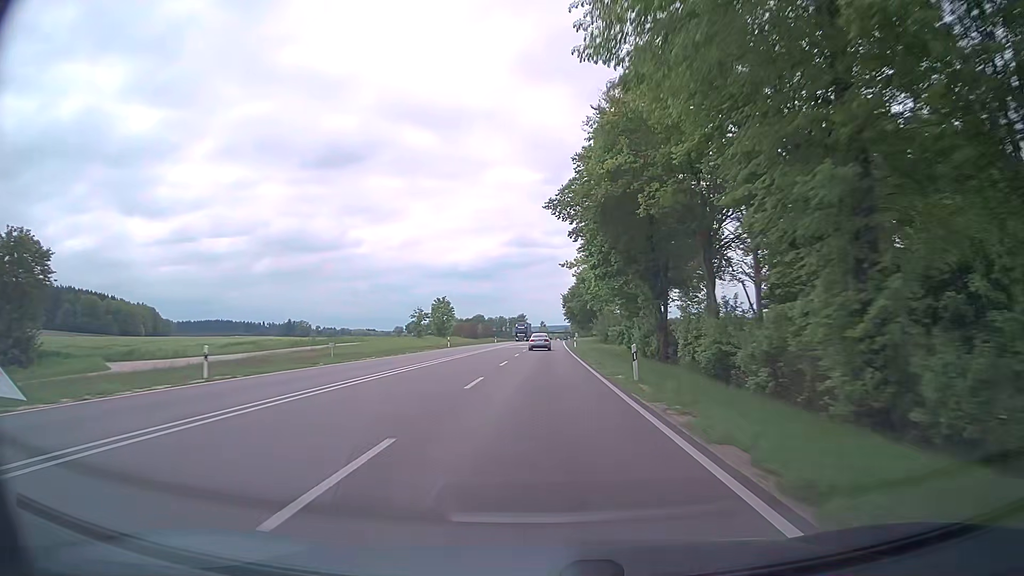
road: trunk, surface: asphalt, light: Day
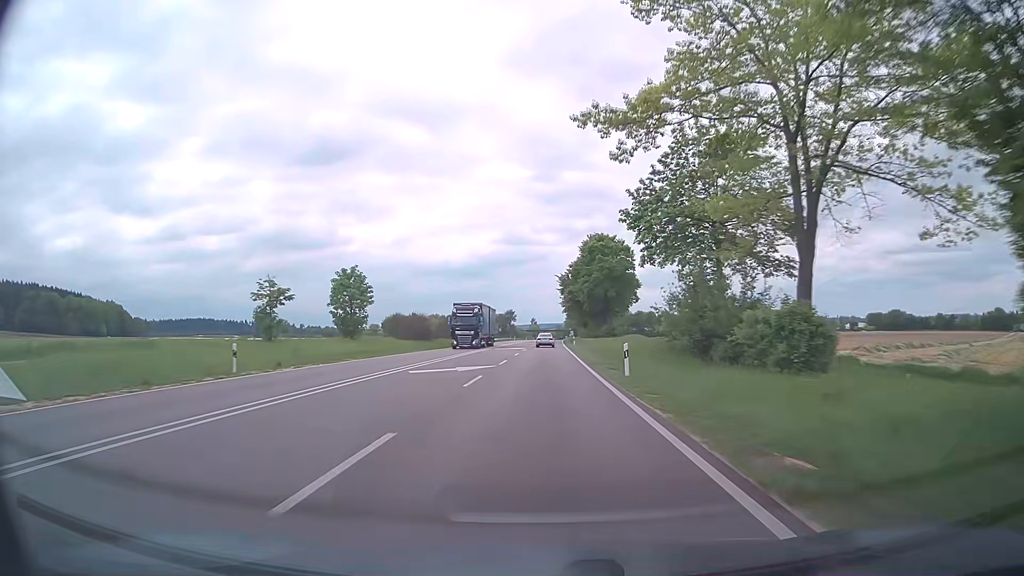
(+0.5, +47.6) m; +1°
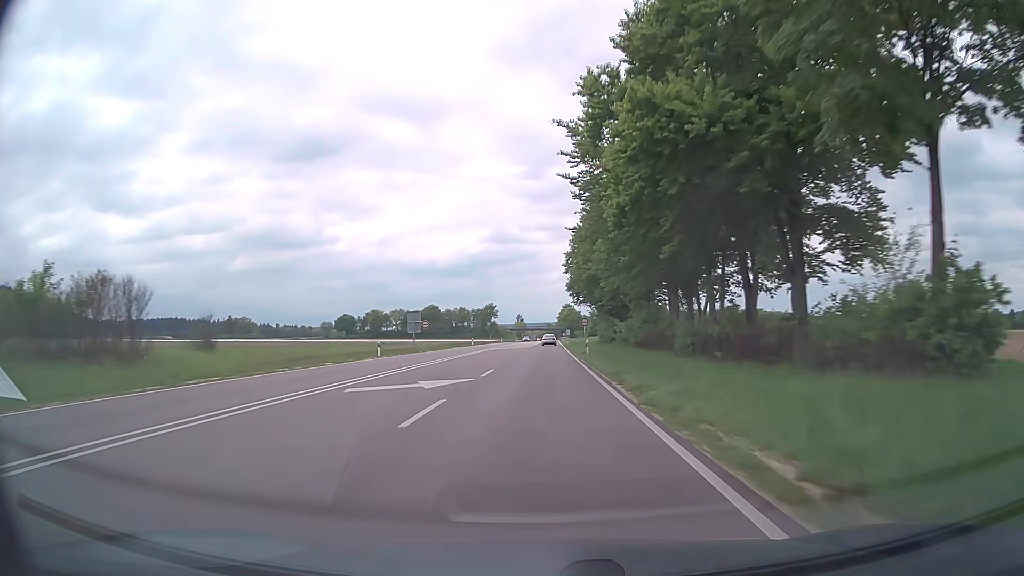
(+0.9, +79.3) m; +1°
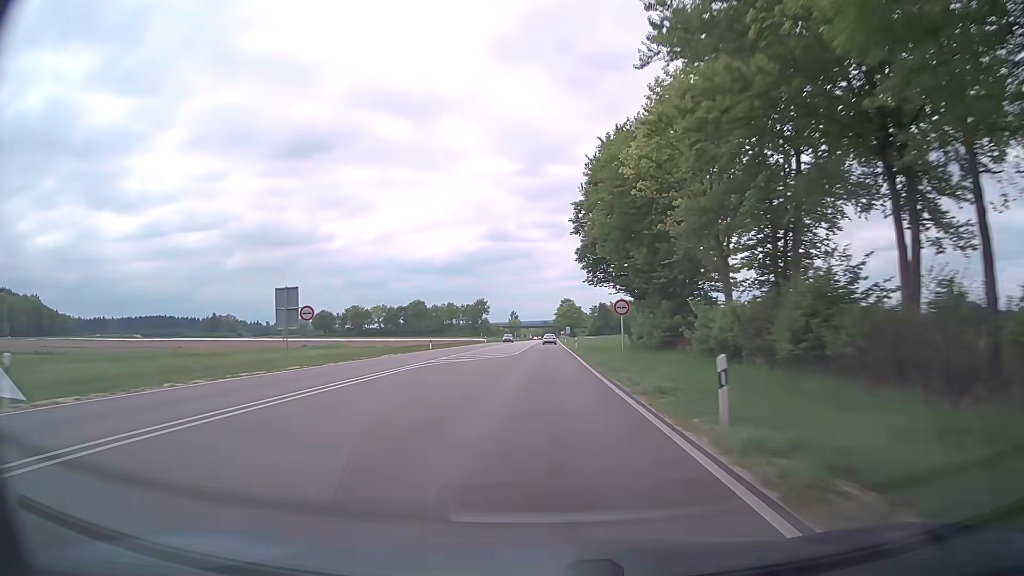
(0.0, +31.7) m; 0°
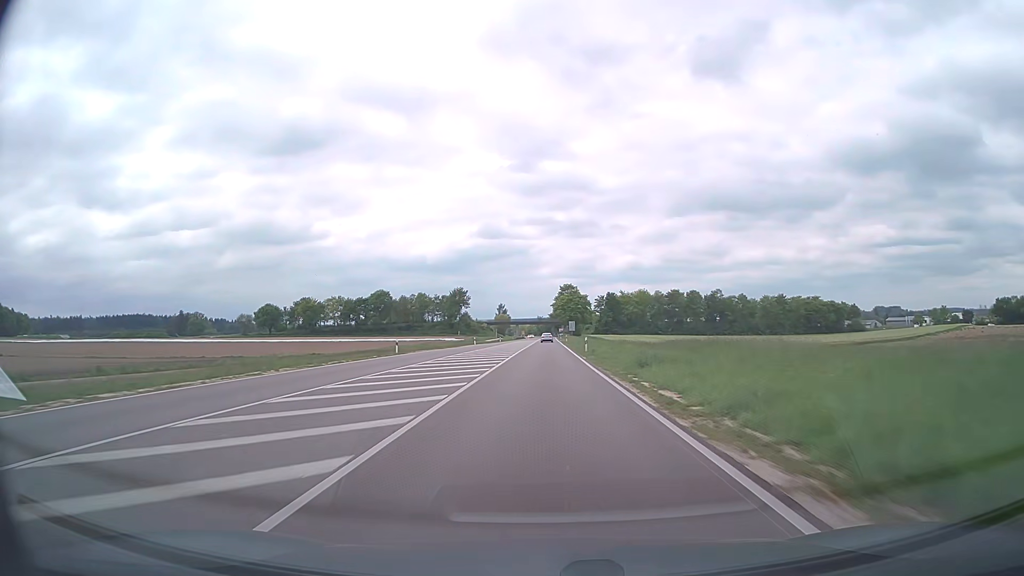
(0.0, +63.4) m; 0°
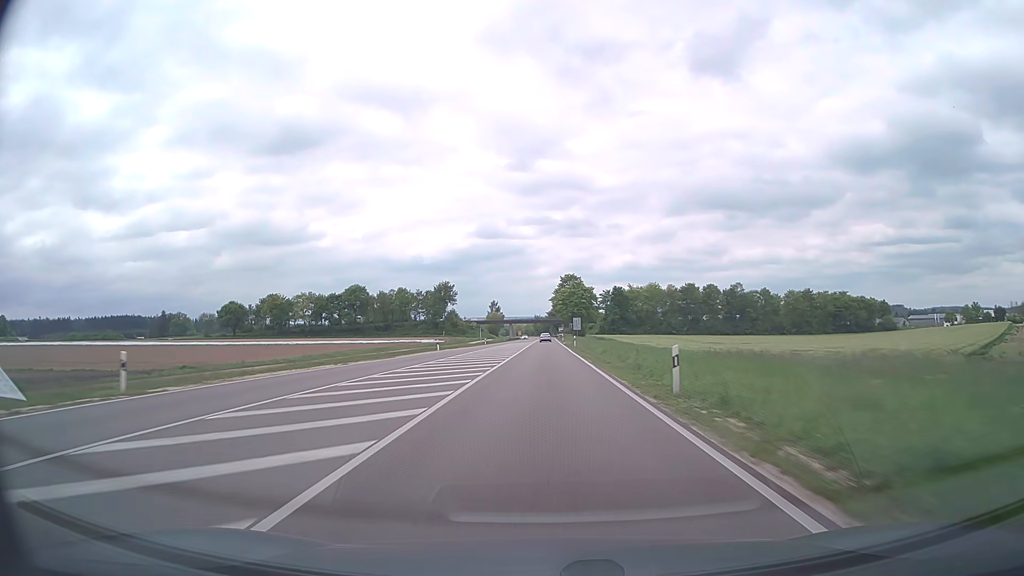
(0.0, +31.7) m; 0°
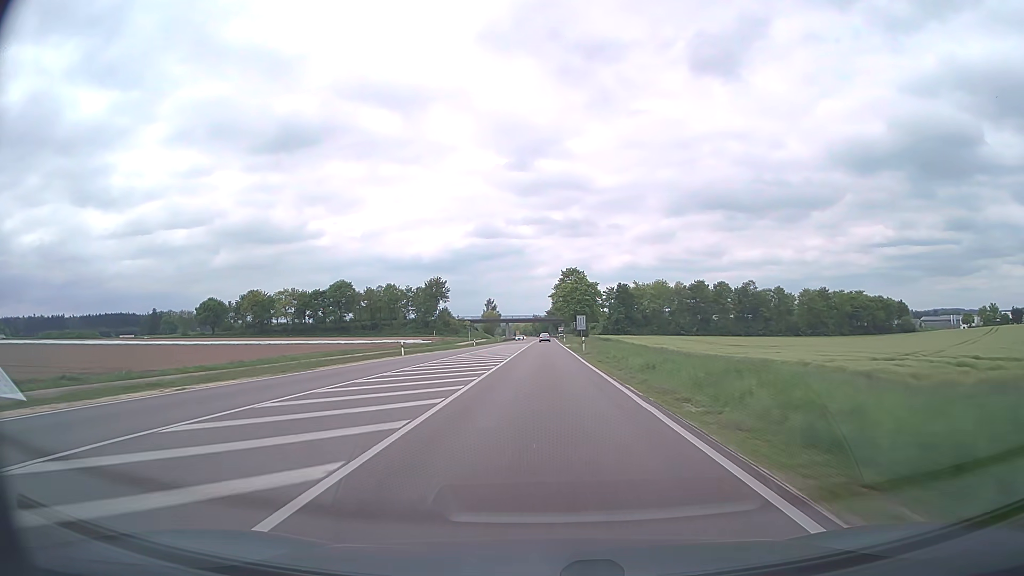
(0.0, +15.9) m; 0°
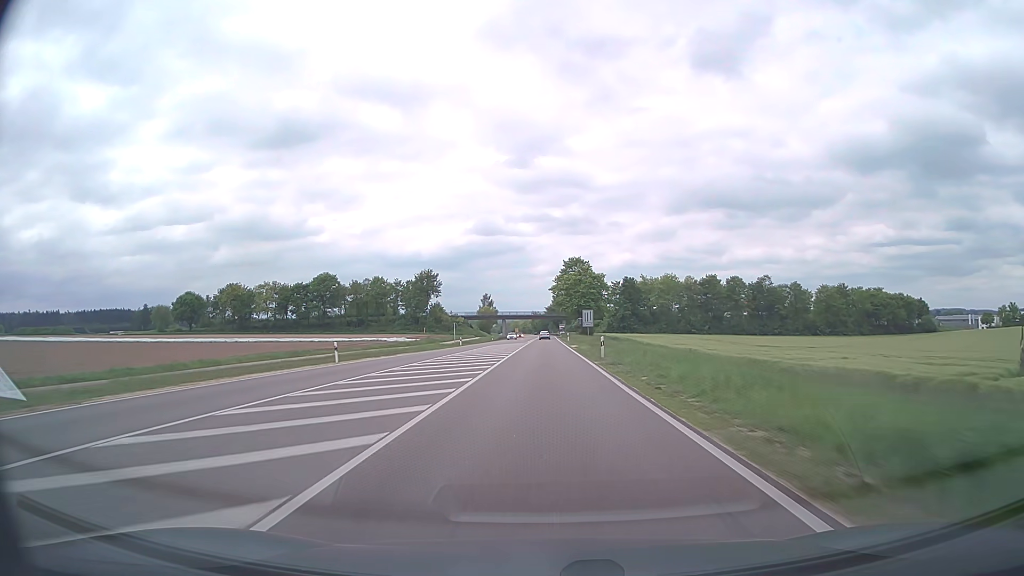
(0.0, +15.9) m; 0°
(0, +10) (0, +20) (0, +30) (0, +40) (0, +50) (0, +60) (0, +70) (0, +80) (0, +90) (0, +100) m
